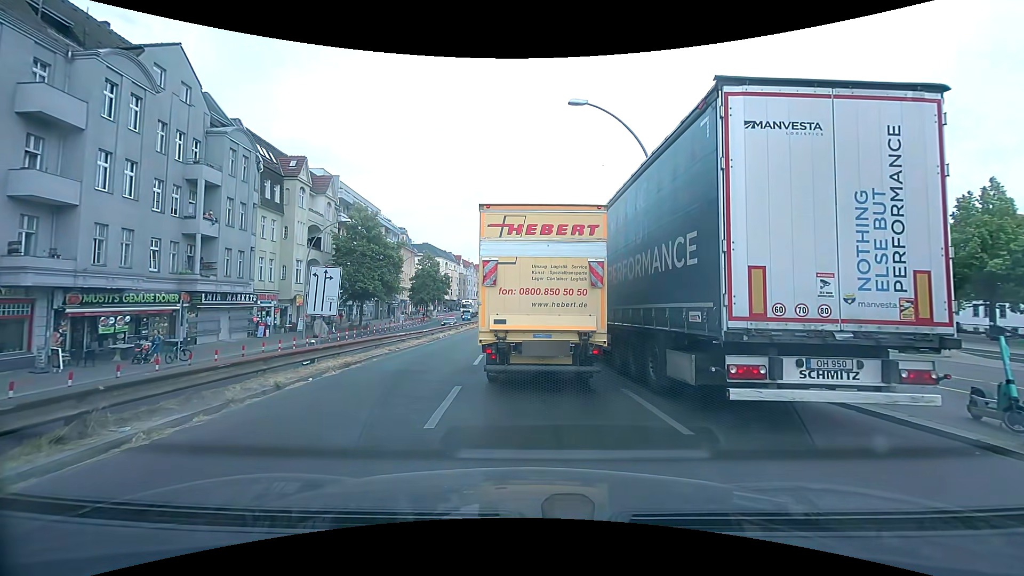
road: primary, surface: asphalt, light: Day
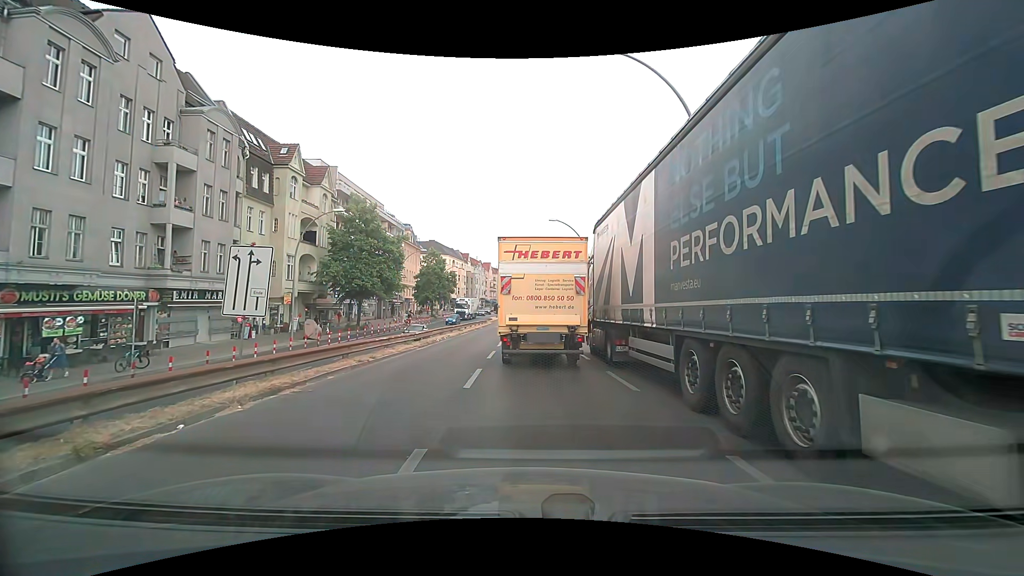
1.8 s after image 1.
(+0.1, +4.3) m; -1°
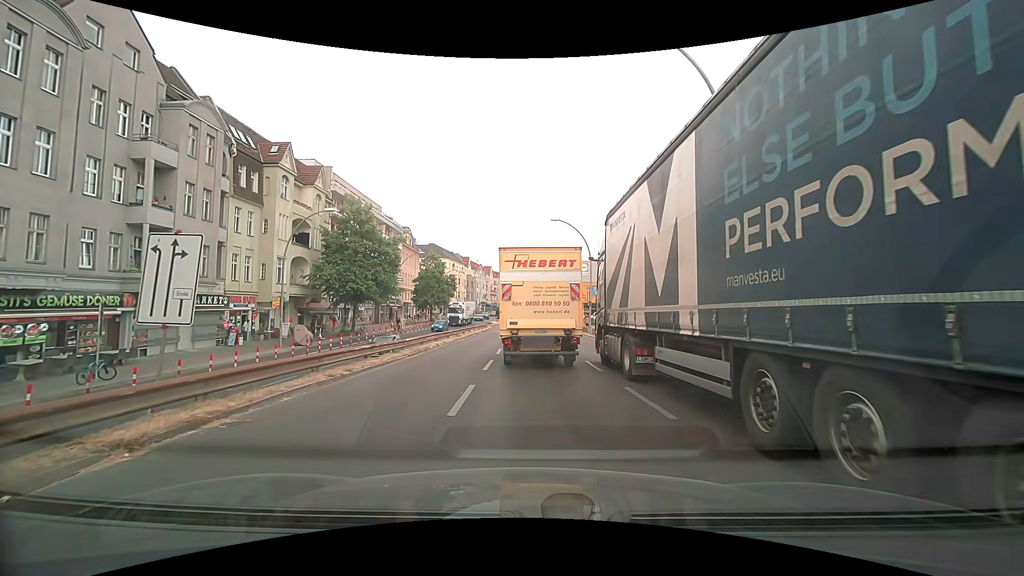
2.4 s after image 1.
(+0.1, +2.1) m; 0°
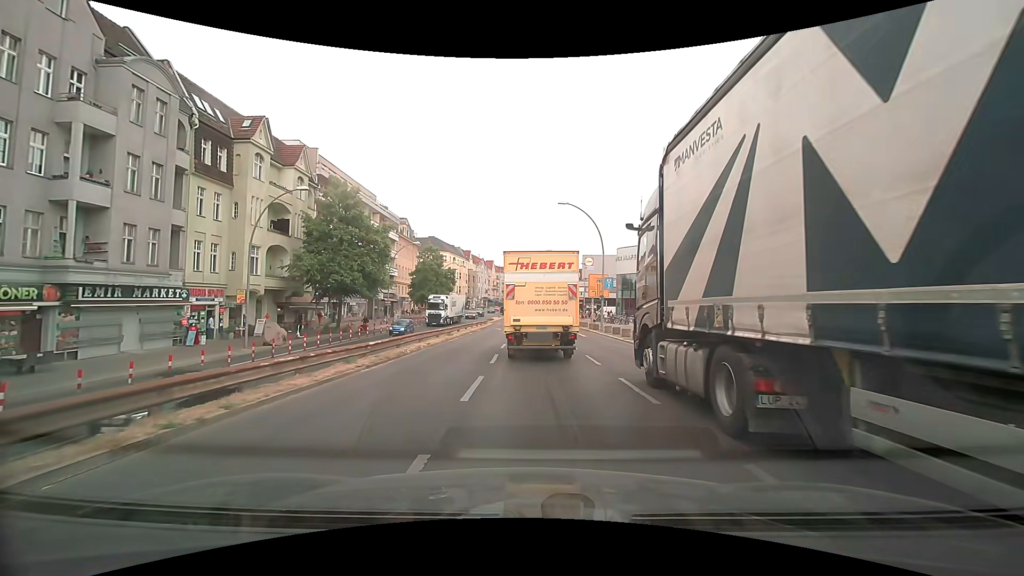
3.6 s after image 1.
(0.0, +5.2) m; +1°
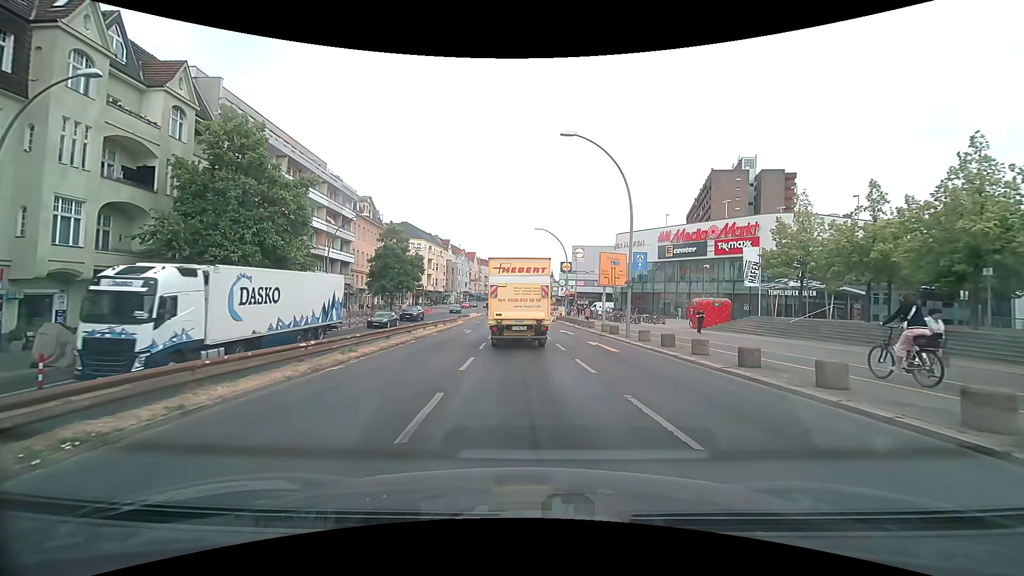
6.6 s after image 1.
(0.0, +14.8) m; +1°
